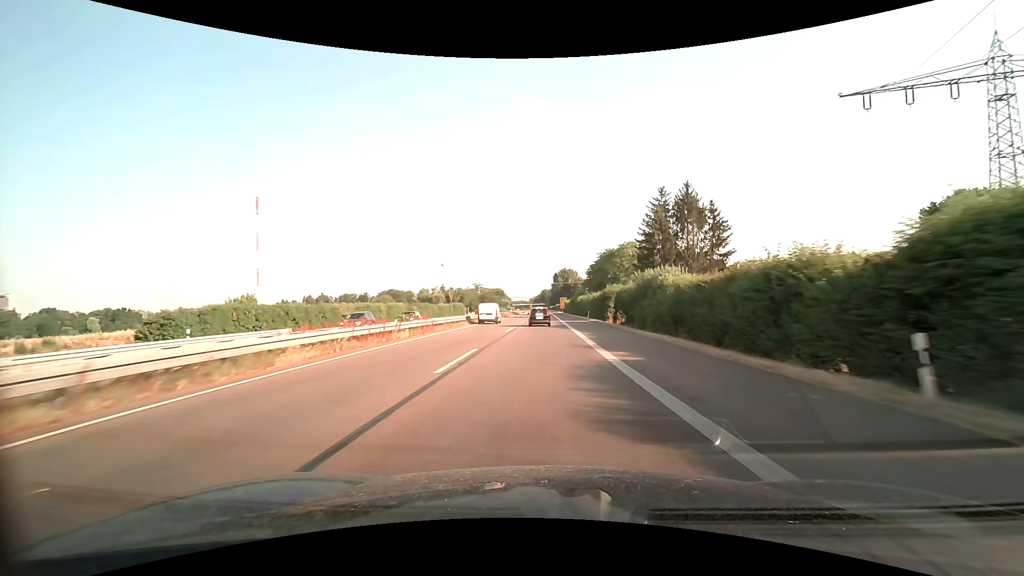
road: trunk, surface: asphalt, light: Day
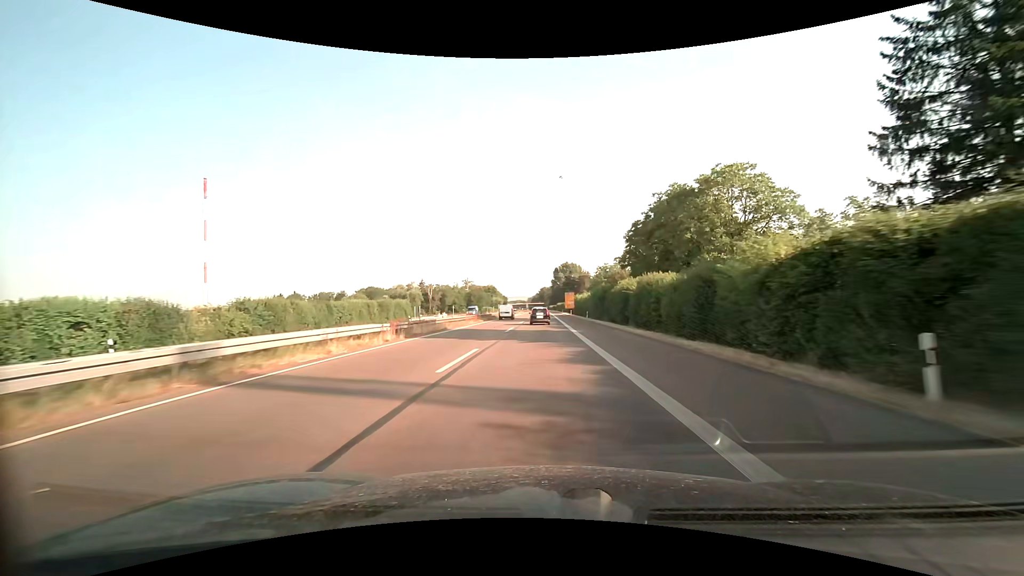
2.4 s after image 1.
(0.0, +55.1) m; 0°
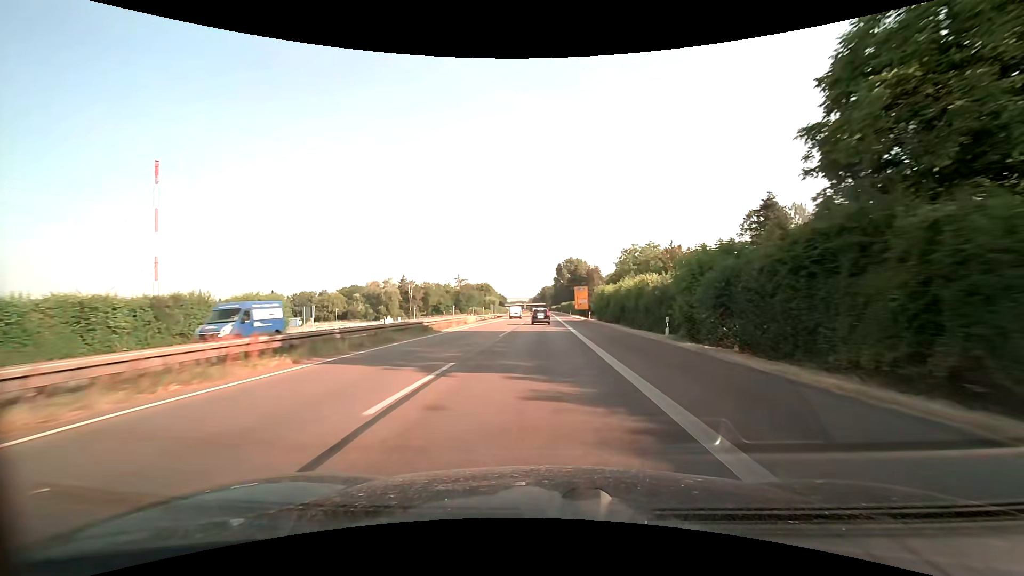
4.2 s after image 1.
(0.0, +41.1) m; 0°
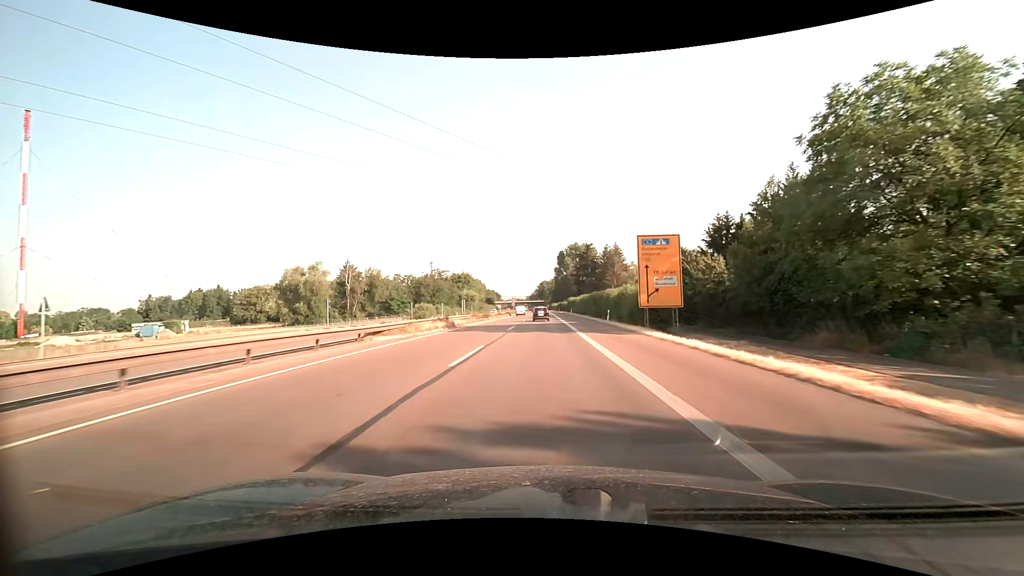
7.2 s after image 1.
(0.0, +68.8) m; 0°
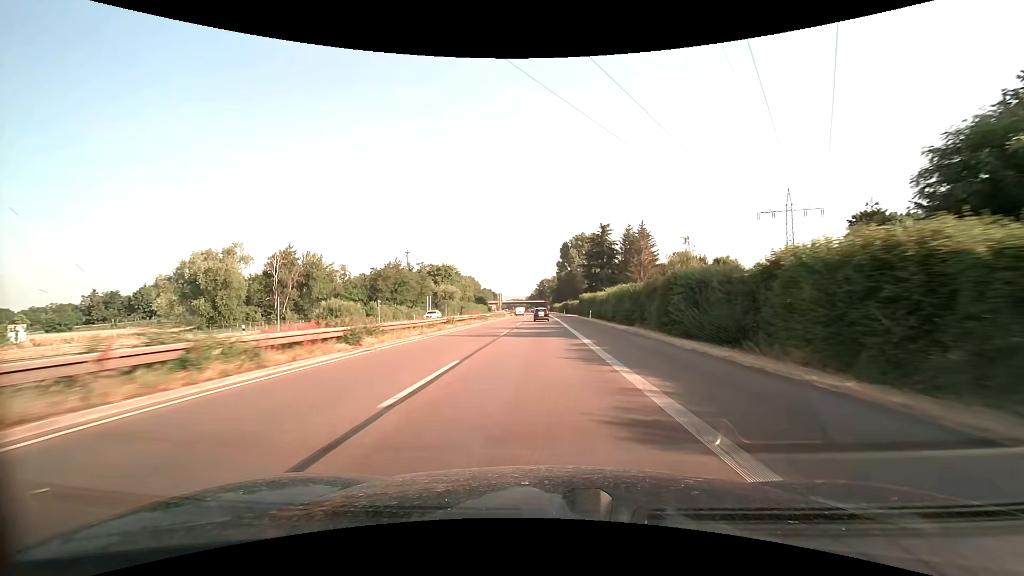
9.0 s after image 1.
(+0.1, +41.5) m; 0°
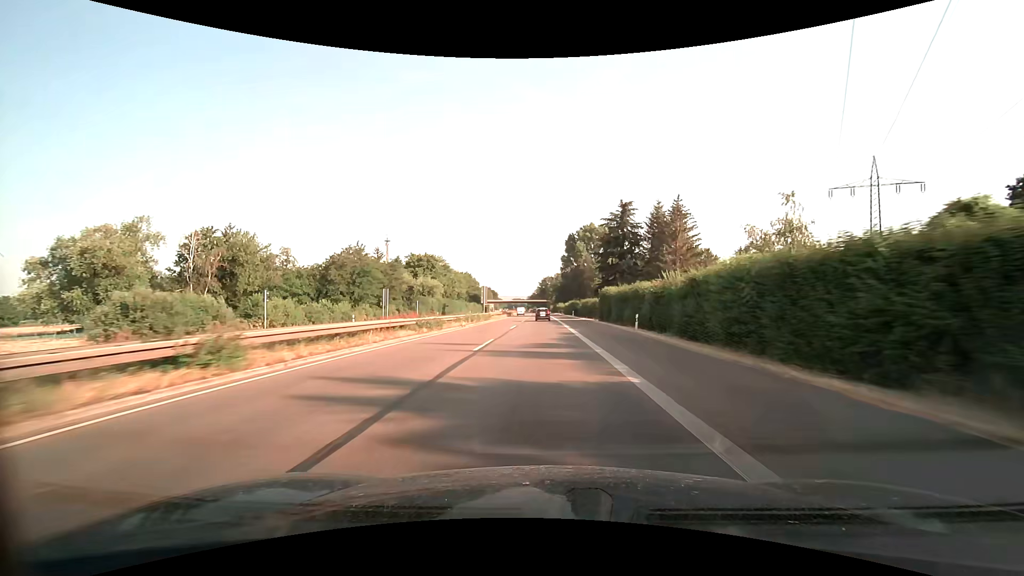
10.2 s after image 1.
(0.0, +27.9) m; 0°
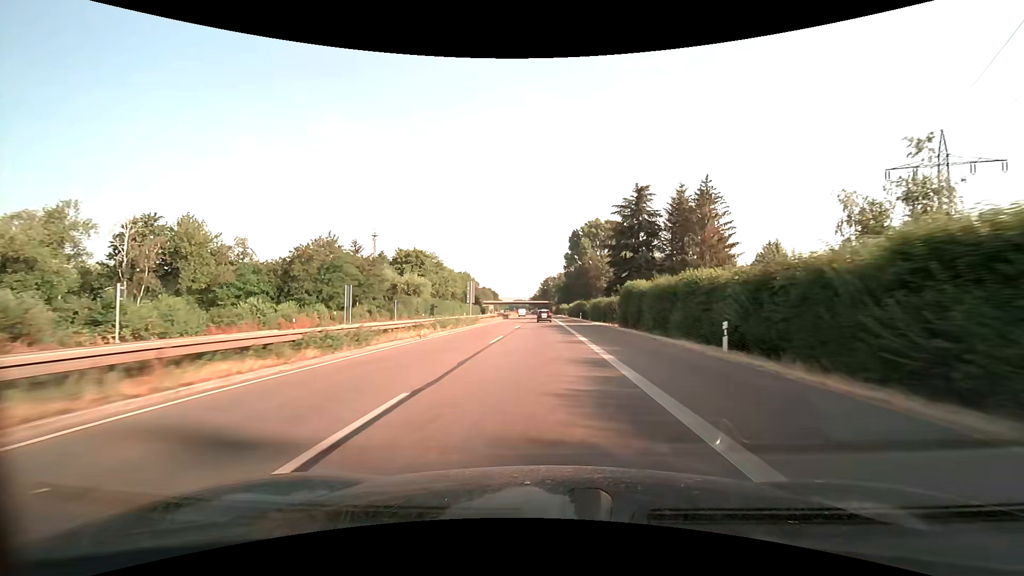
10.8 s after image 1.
(0.0, +14.0) m; 0°
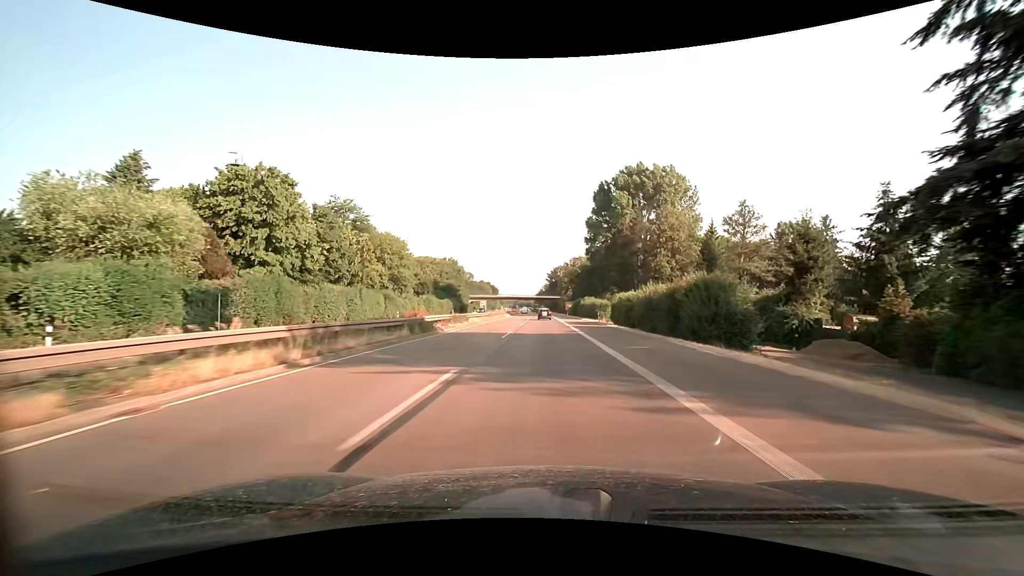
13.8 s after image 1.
(-0.6, +70.9) m; -1°
(0, +10) (0, +20) (0, +30) (0, +40) (0, +50) (0, +60) (0, +70) (-1, +80) (-1, +90) (-1, +100) m
